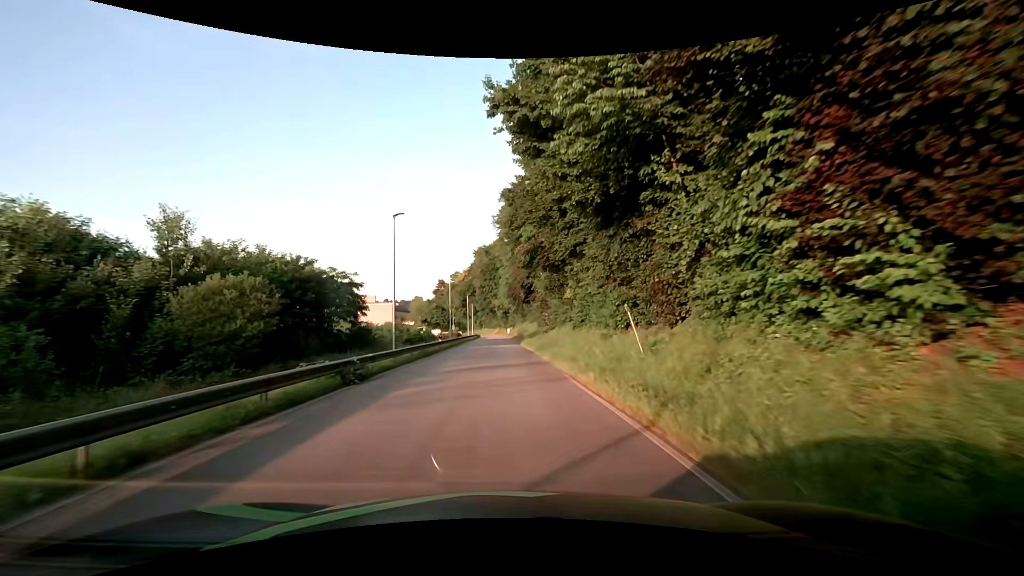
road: residential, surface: asphalt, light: Day
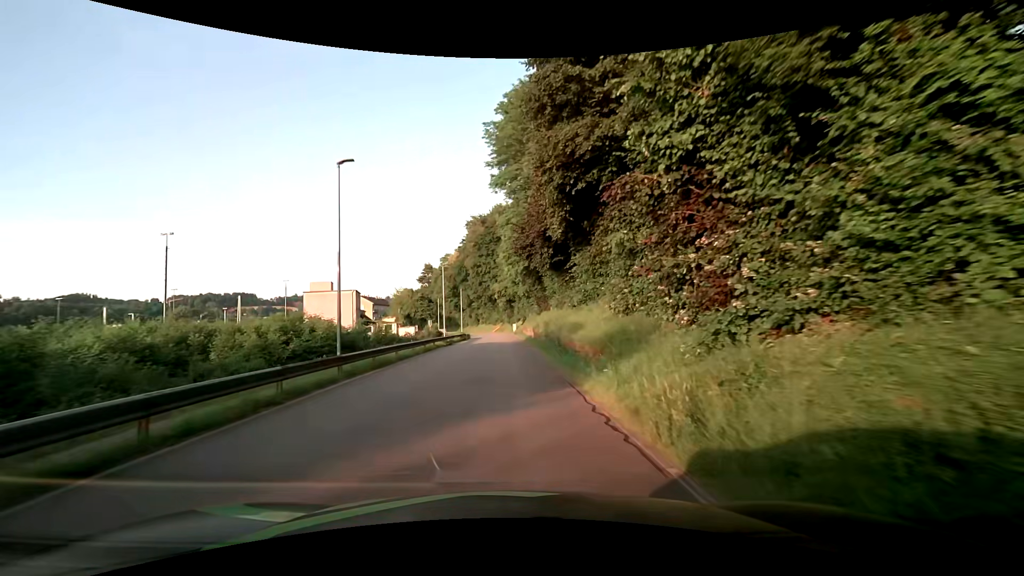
(-0.2, +38.3) m; -1°
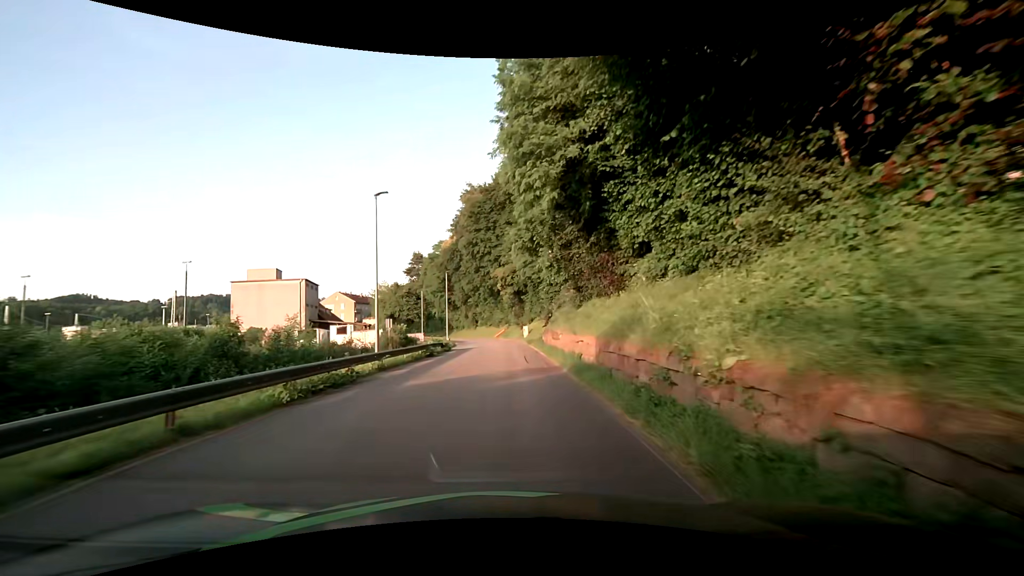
(0.0, +27.6) m; 0°
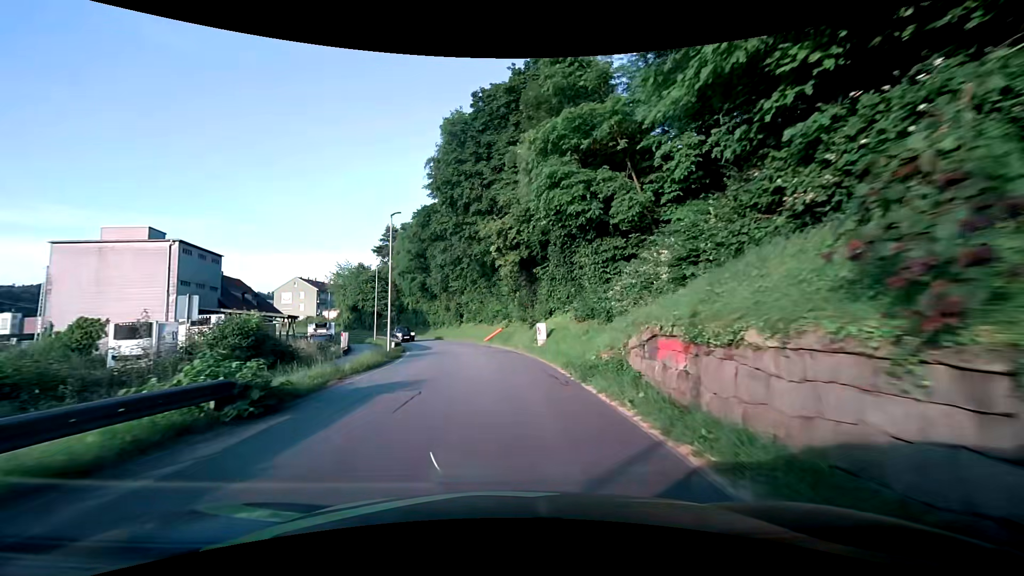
(-0.3, +27.3) m; 0°
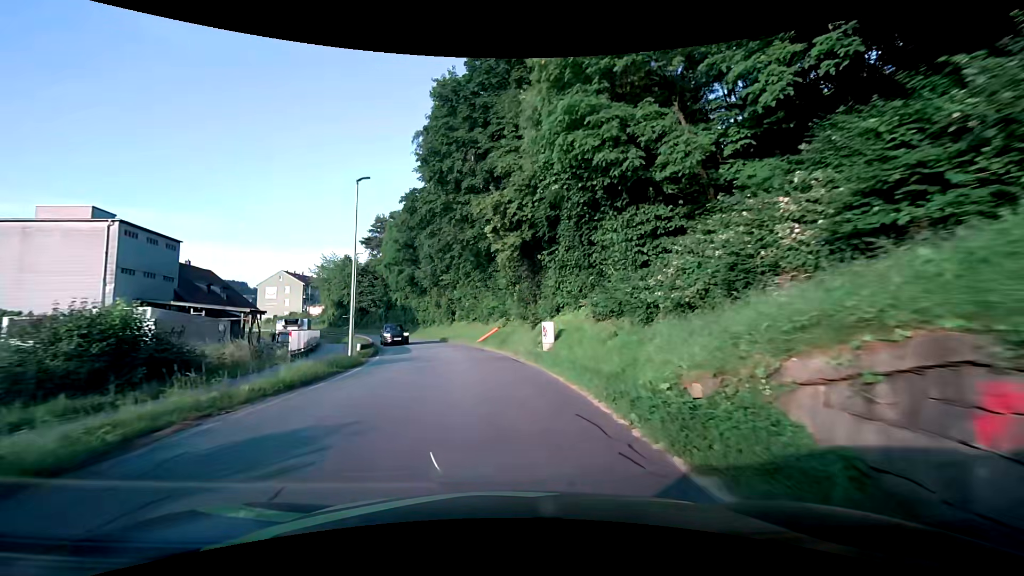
(0.0, +6.4) m; 0°
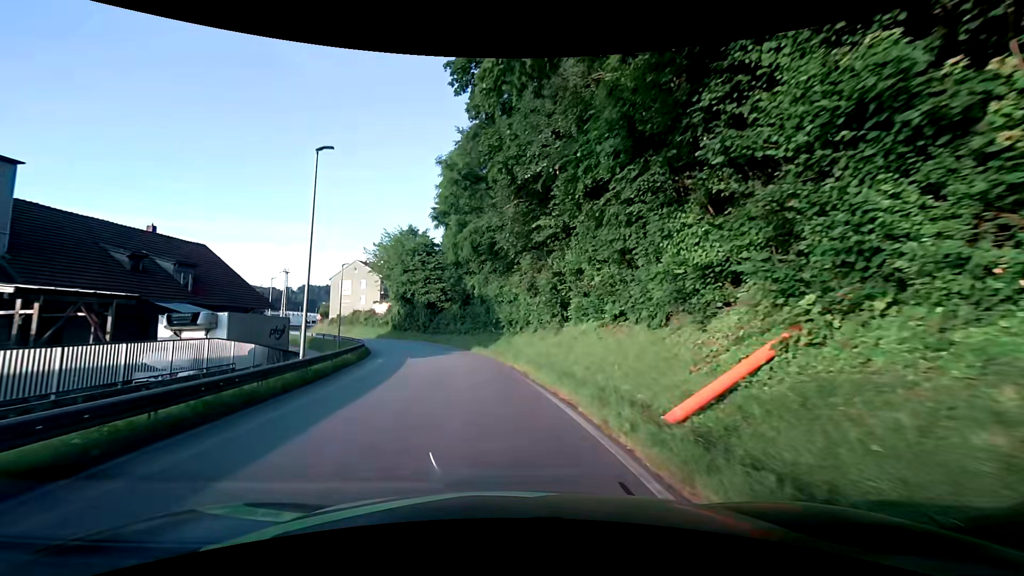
(-2.1, +29.5) m; -13°
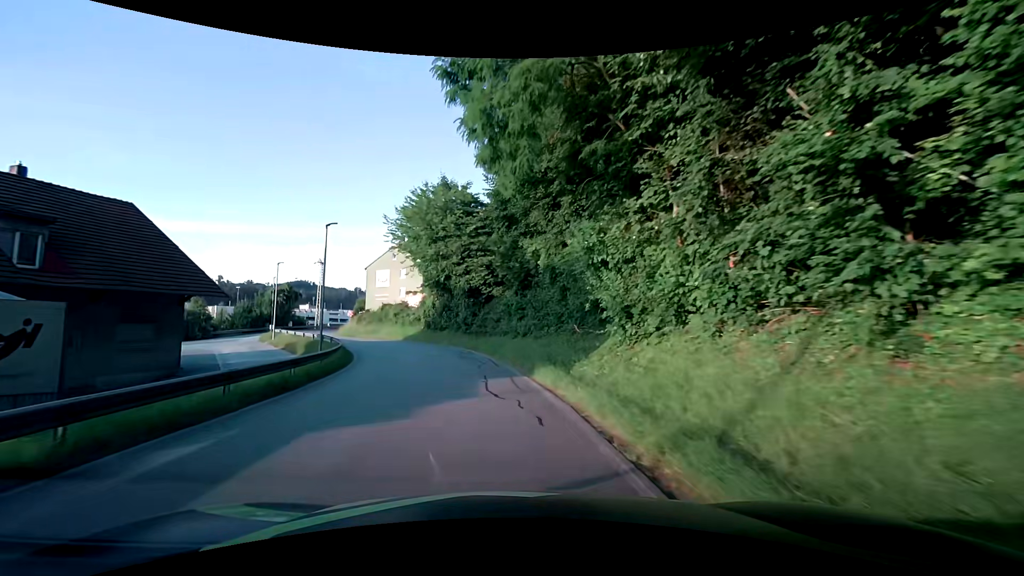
(-1.1, +18.2) m; -7°
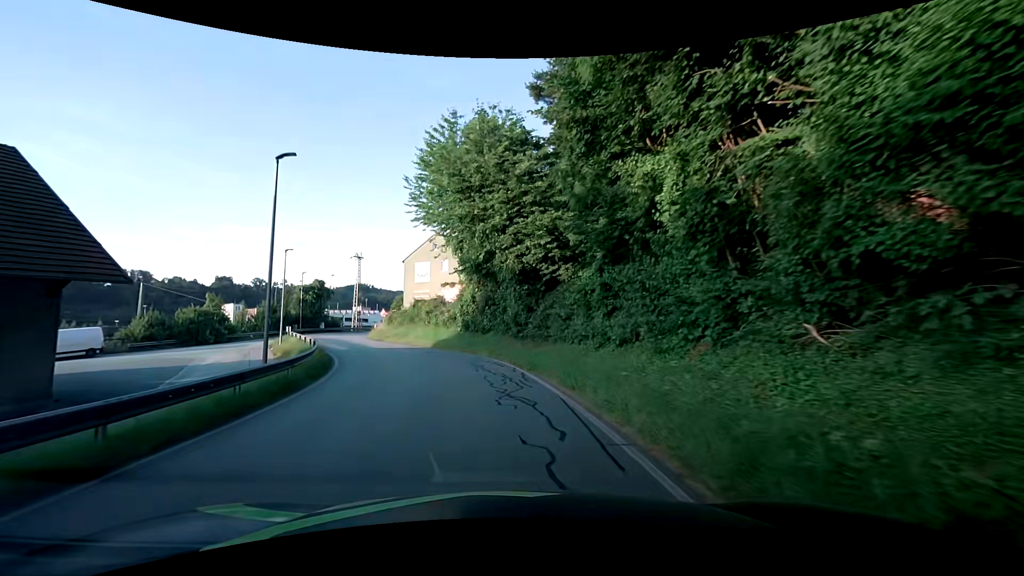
(-0.6, +12.3) m; -6°
(-1, +10) (-2, +20) (-5, +29) (-9, +38) (-14, +47) (-17, +57) (-19, +67) (-17, +76) (-13, +85) (-7, +93) m
